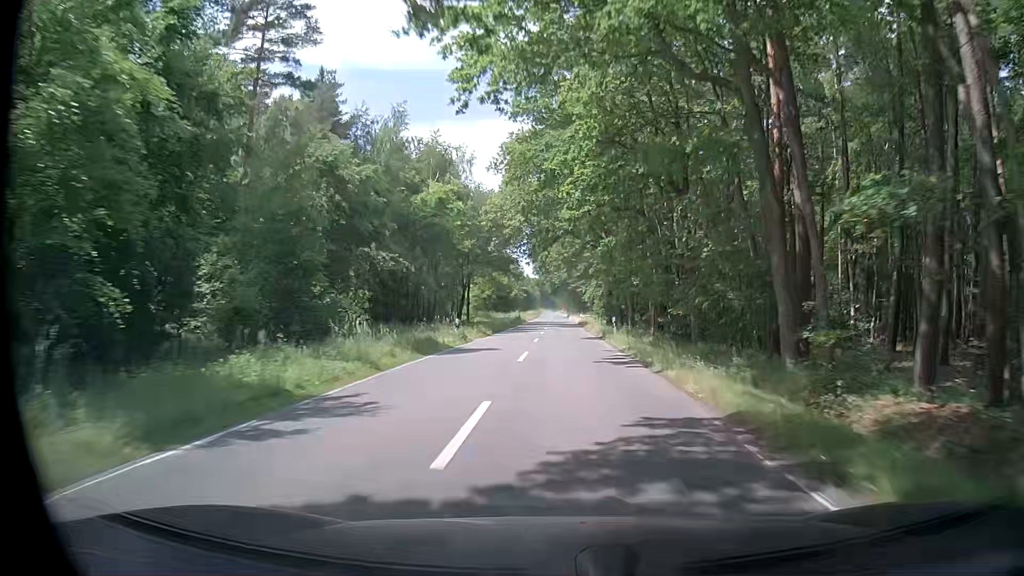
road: secondary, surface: asphalt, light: Day
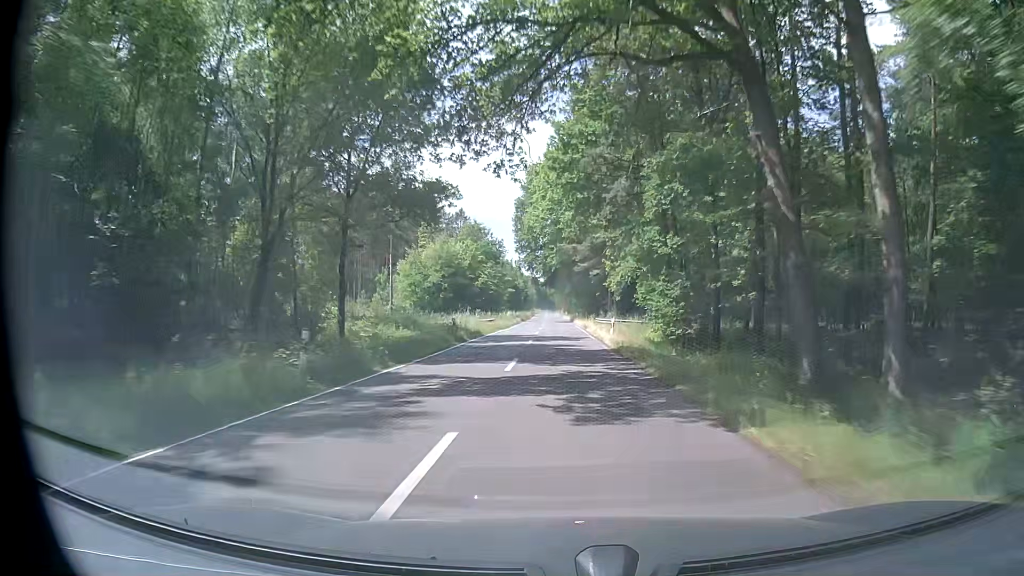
(0.0, +50.3) m; 0°
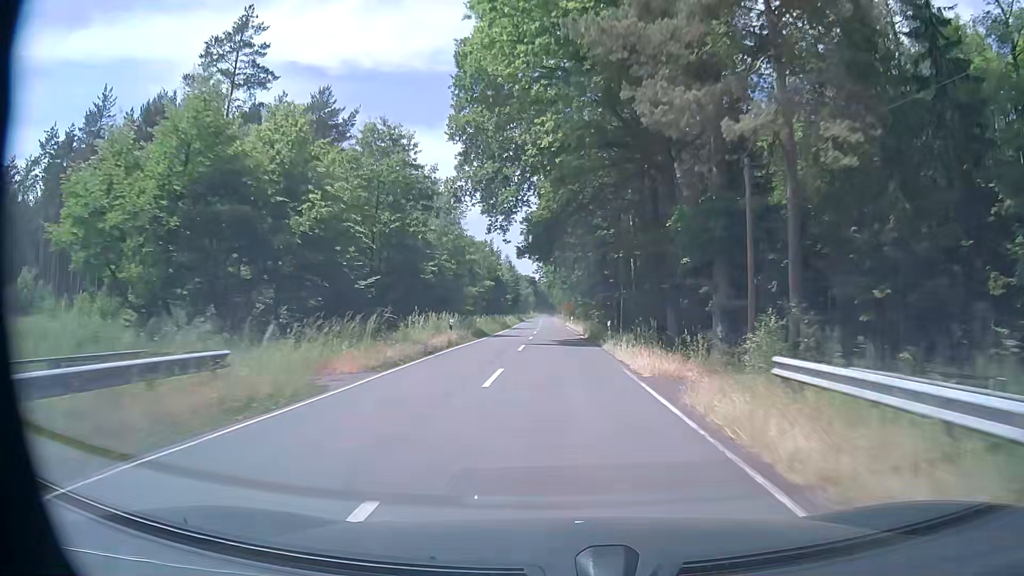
(-0.4, +50.5) m; -1°
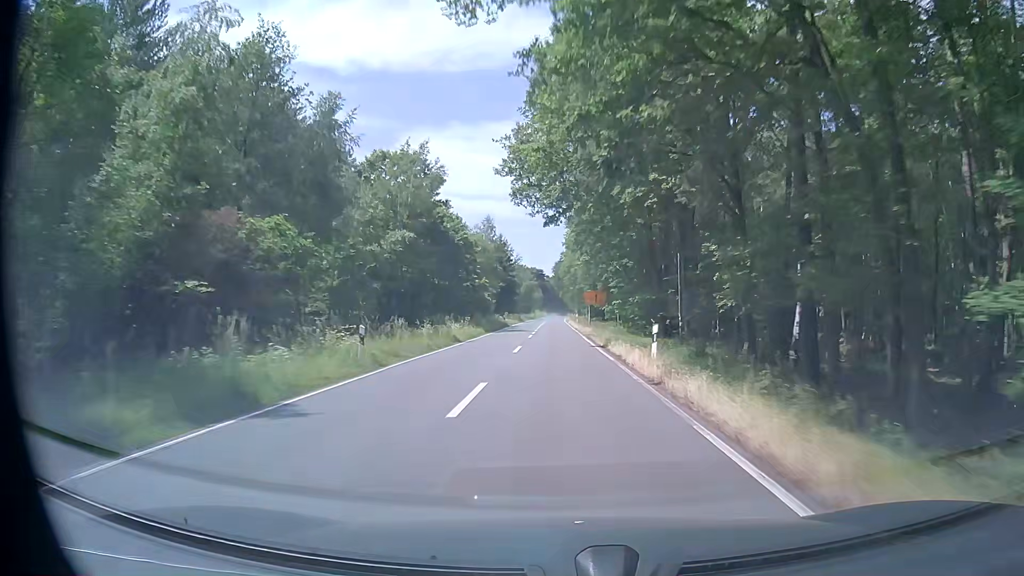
(-0.1, +63.9) m; -1°
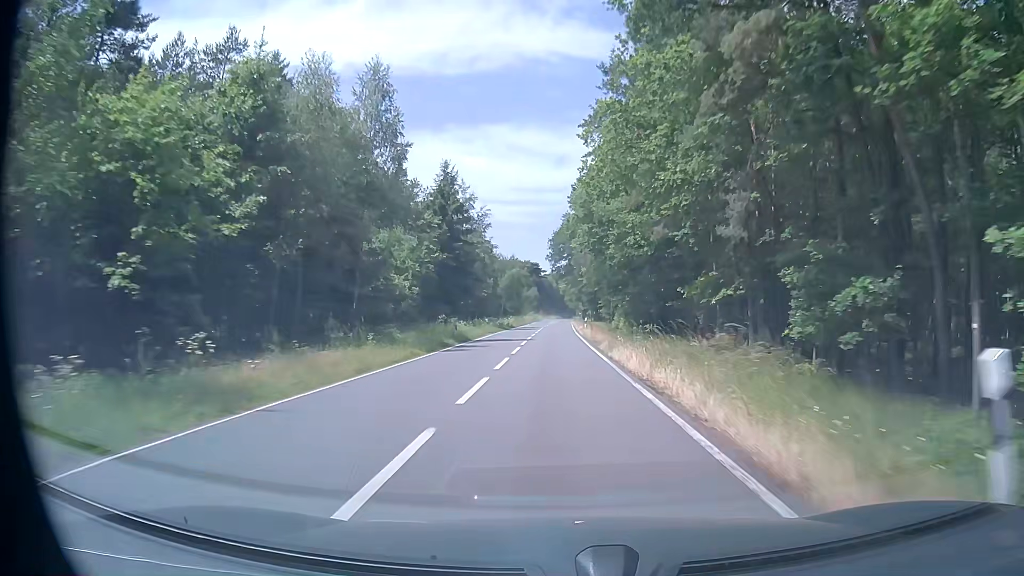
(+0.1, +64.0) m; +1°
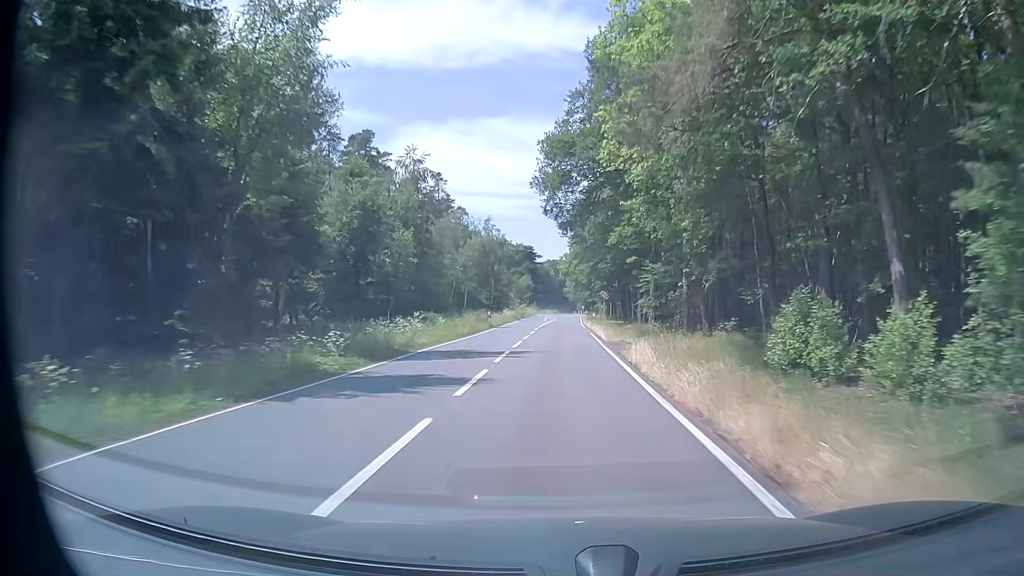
(-0.4, +51.0) m; 0°
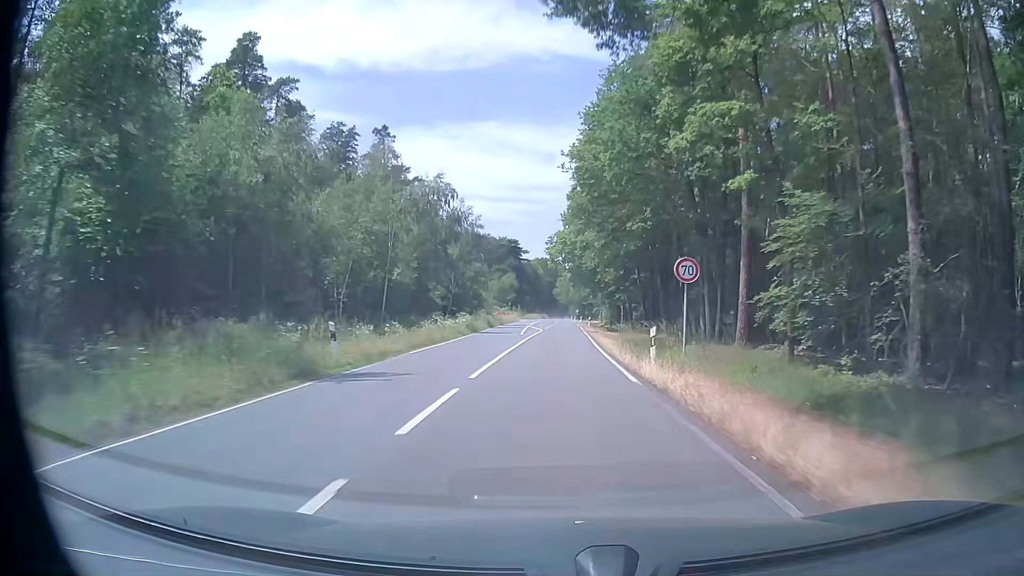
(0.0, +34.9) m; 0°
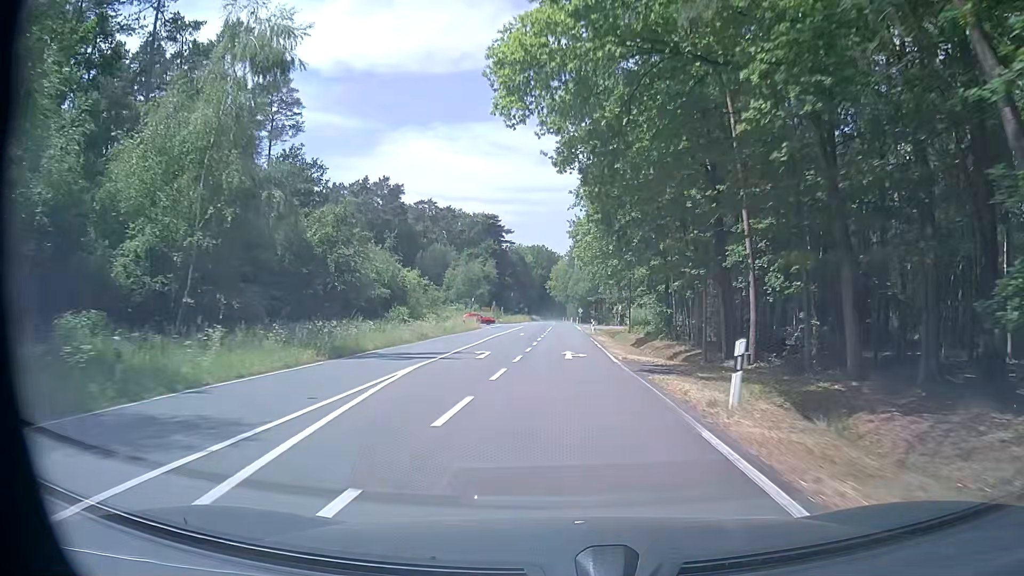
(+1.4, +56.8) m; +1°
(0, +10) (0, +20) (0, +30) (0, +40) (0, +50) (0, +60) (0, +70) (0, +80) (0, +90) (+1, +100) m
